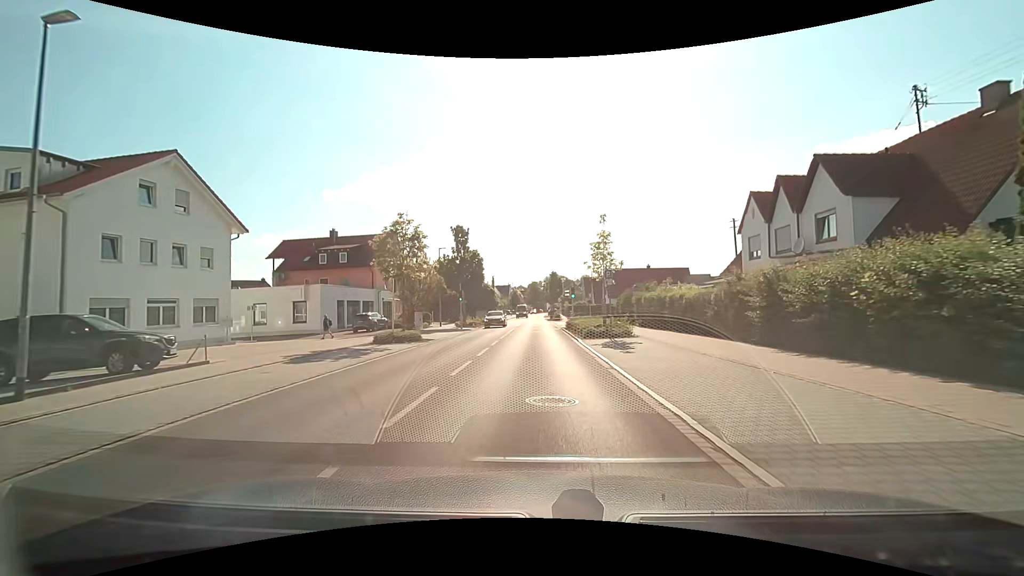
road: tertiary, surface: asphalt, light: Day
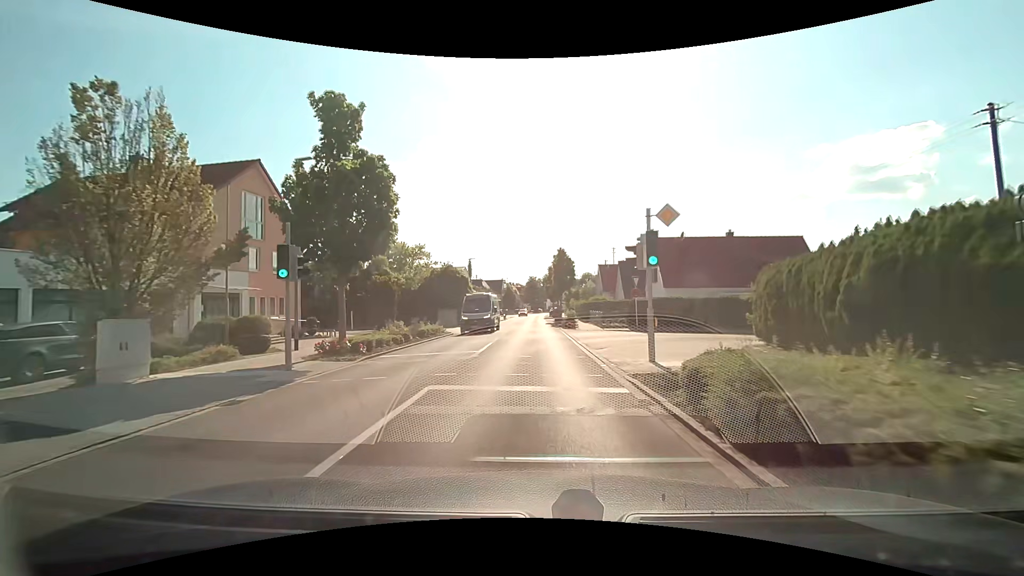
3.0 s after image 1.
(+0.1, +29.2) m; 0°
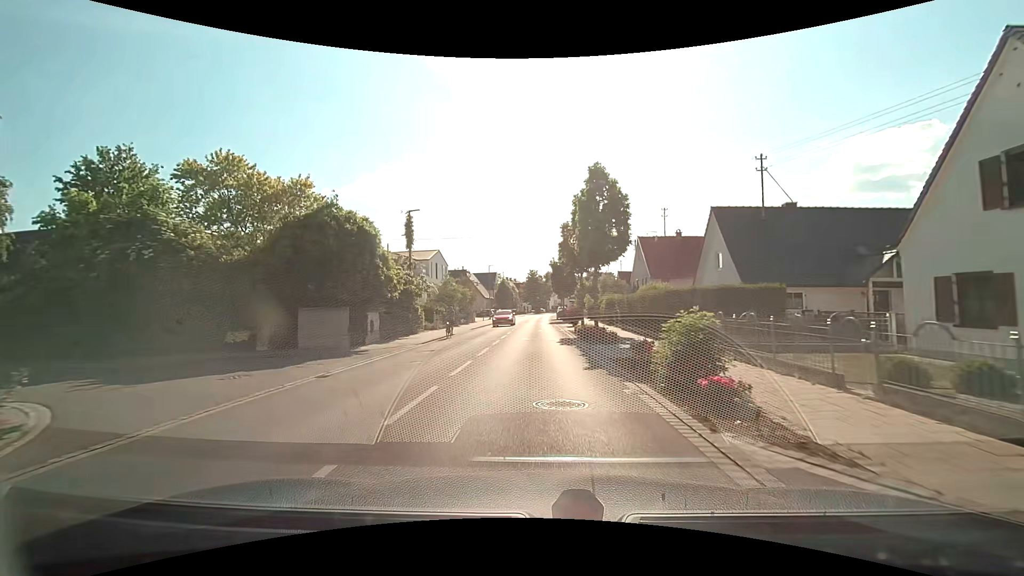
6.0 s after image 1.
(-0.1, +29.5) m; 0°
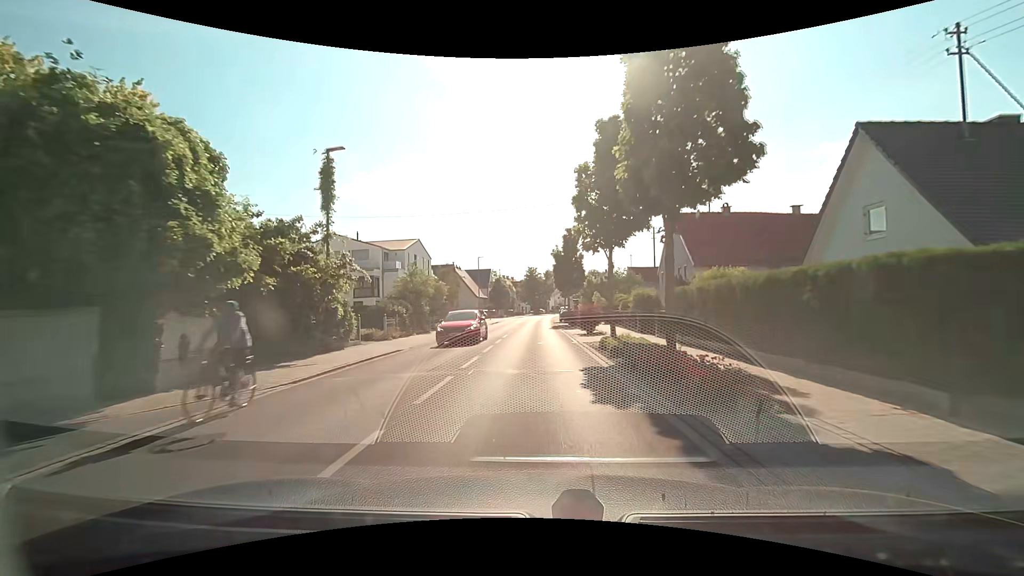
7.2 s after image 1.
(+0.1, +12.2) m; 0°
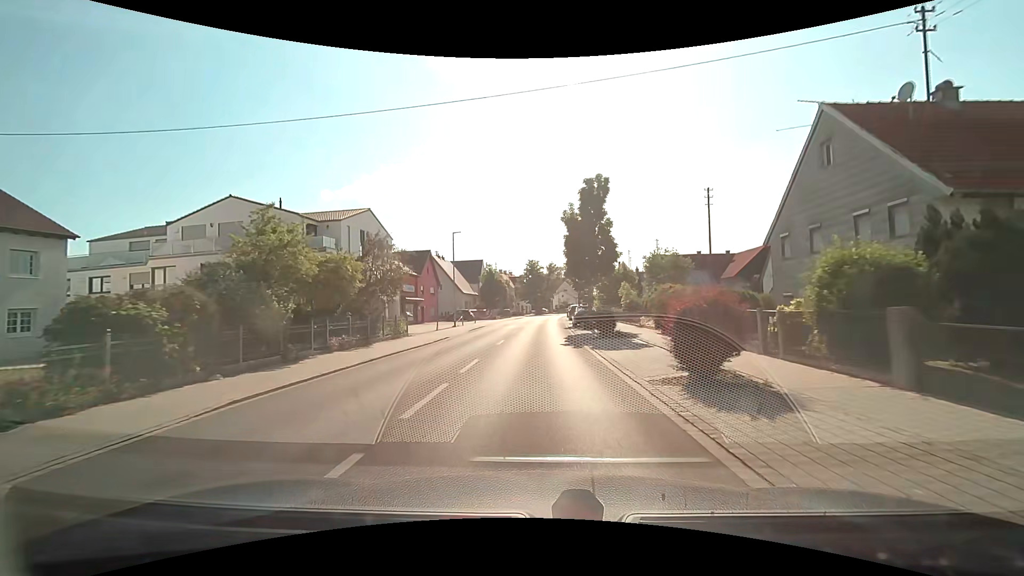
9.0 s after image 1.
(0.0, +19.0) m; 0°
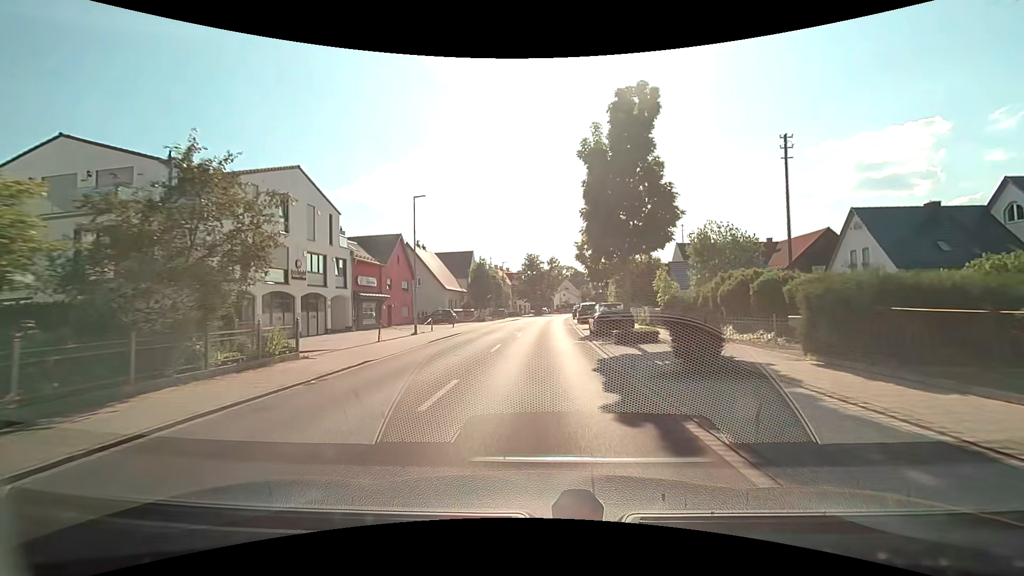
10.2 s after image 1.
(0.0, +13.1) m; 0°
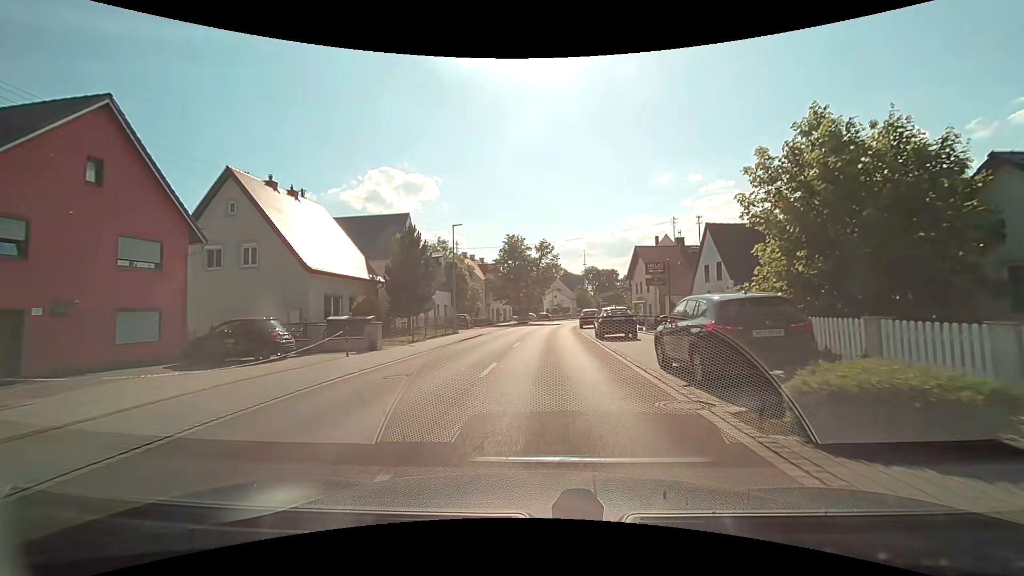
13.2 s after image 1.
(+0.3, +32.6) m; +2°
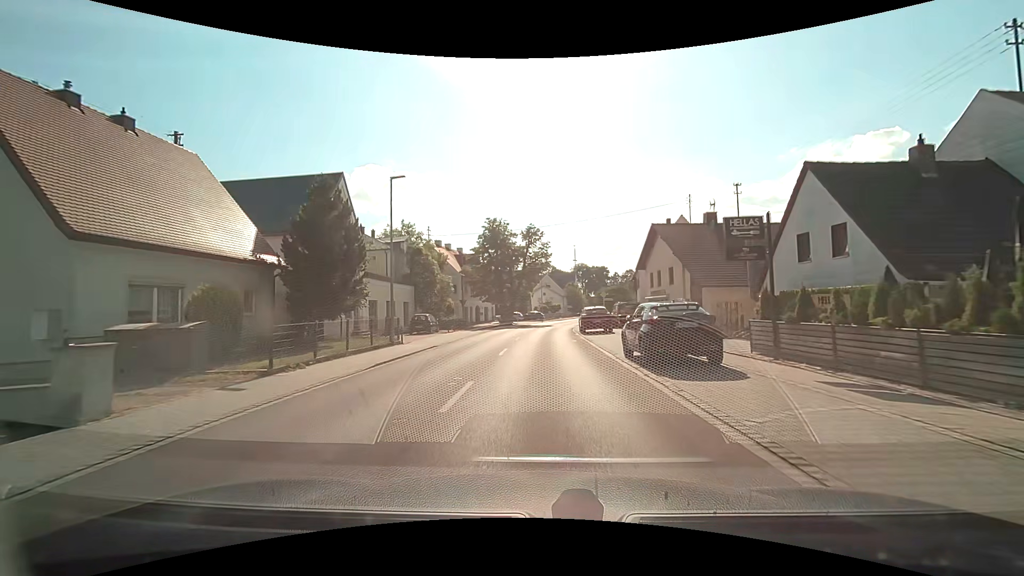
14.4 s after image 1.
(+0.2, +12.5) m; +2°
(0, +10) (0, +20) (0, +30) (+1, +40) (+1, +50) (+3, +60) (+5, +70) (+7, +79) (+9, +89) (+10, +99) m
